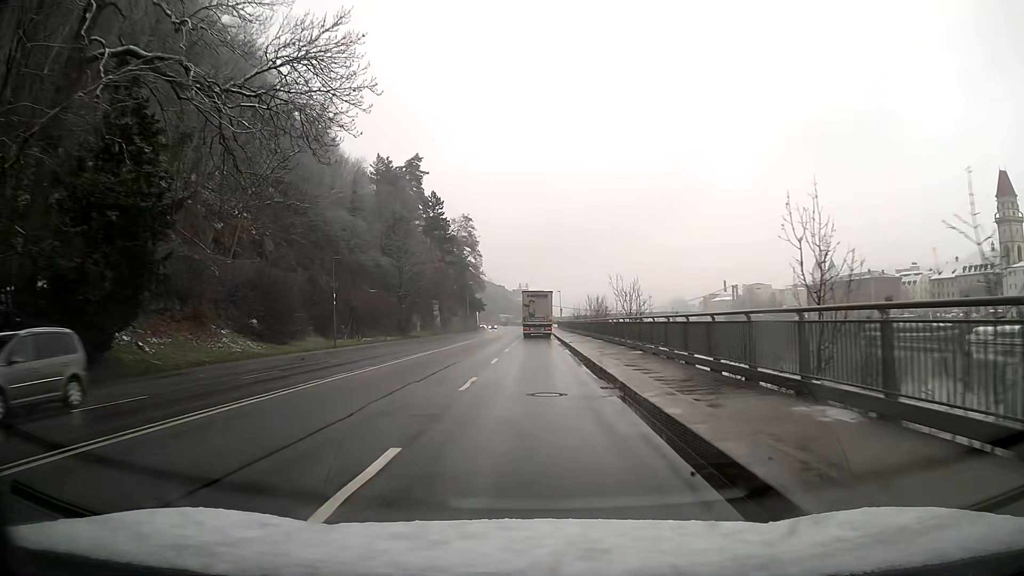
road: primary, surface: asphalt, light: Day
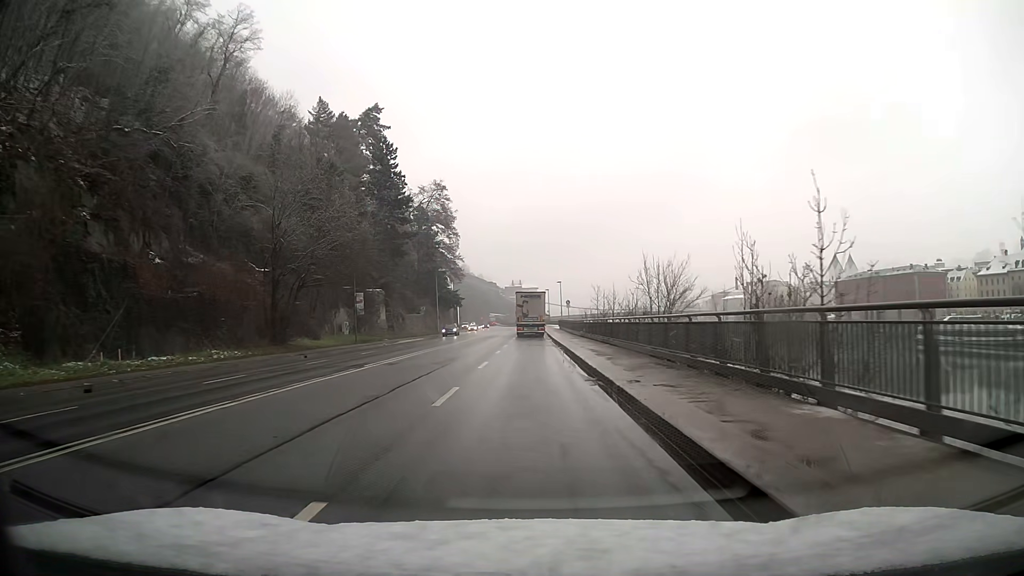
(+0.2, +38.4) m; 0°
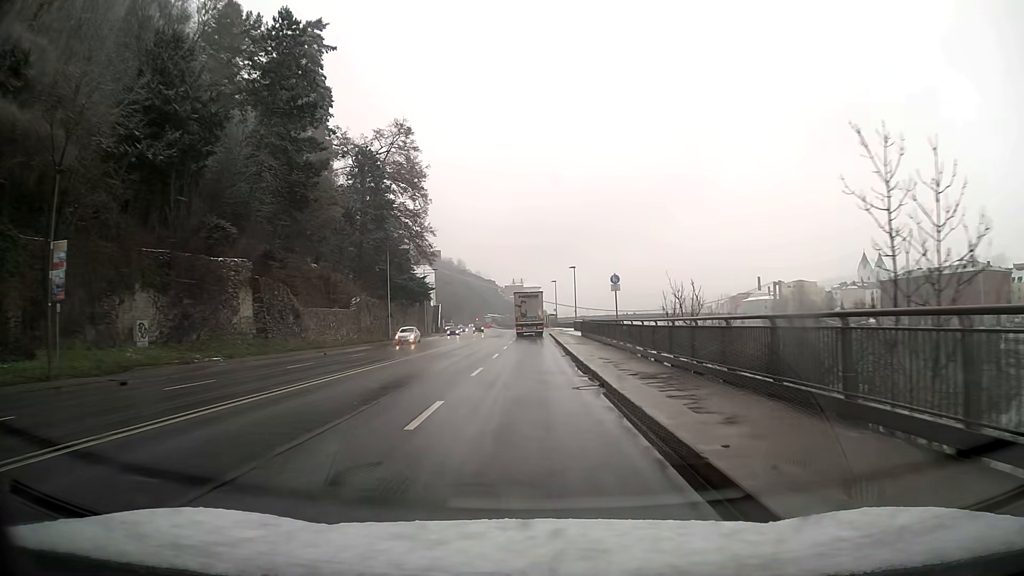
(-0.1, +38.3) m; 0°
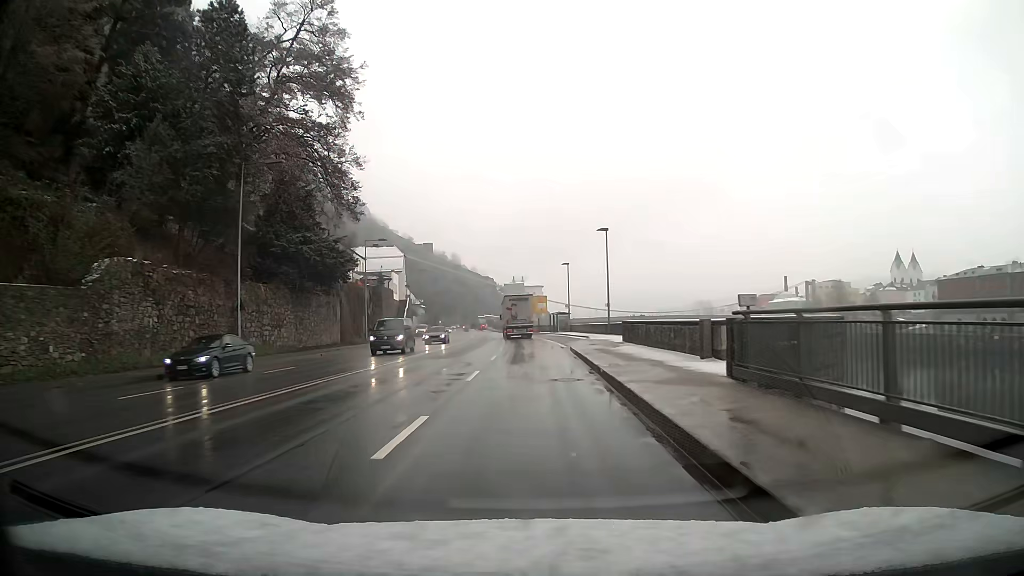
(0.0, +38.2) m; 0°
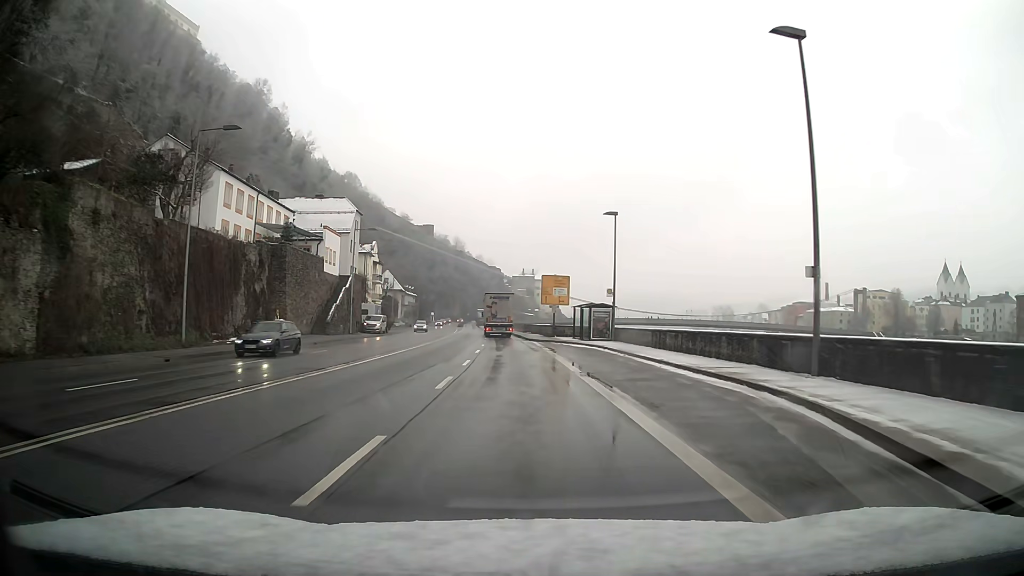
(-0.3, +37.9) m; -1°
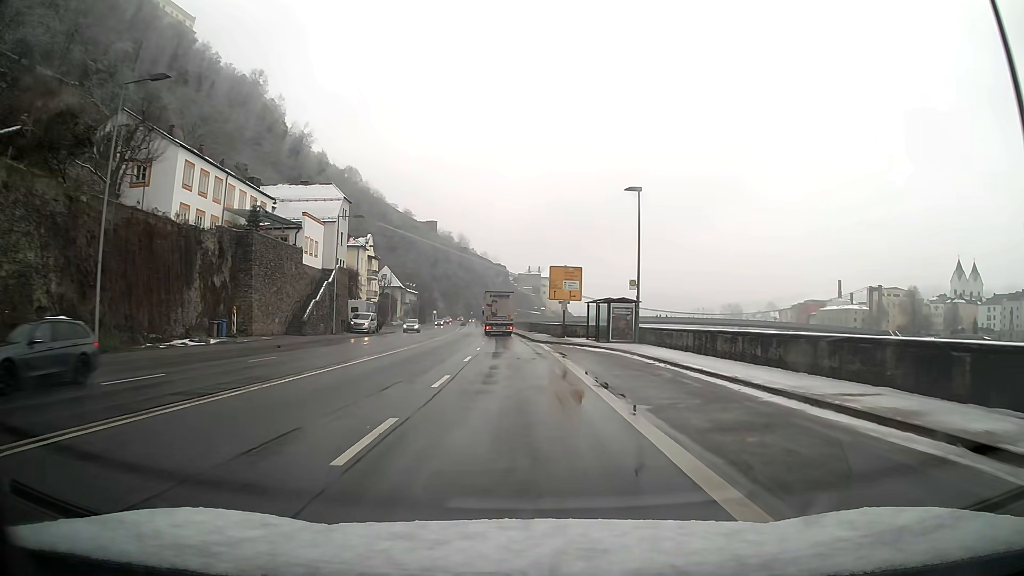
(0.0, +7.6) m; -1°
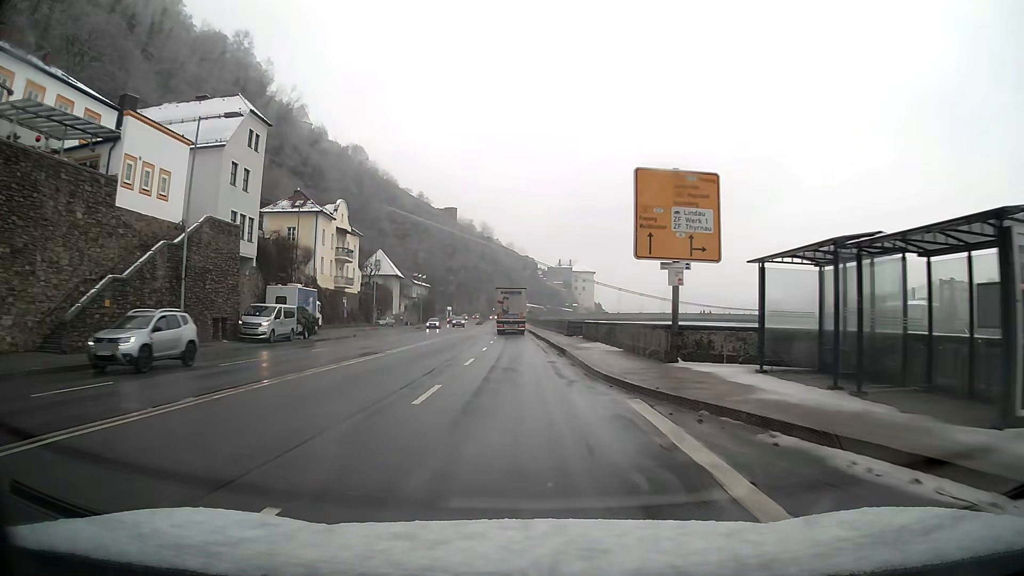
(-0.7, +30.4) m; -2°
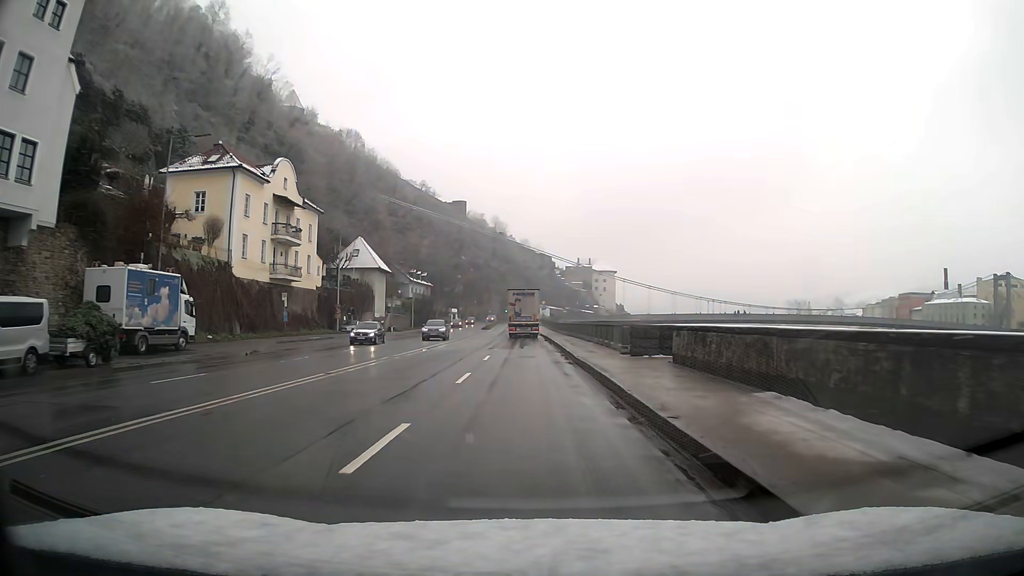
(-0.3, +22.8) m; -1°
(0, +10) (0, +20) (0, +30) (0, +40) (0, +50) (-1, +60) (-1, +70) (-1, +80) (-1, +90) (-1, +100) m
